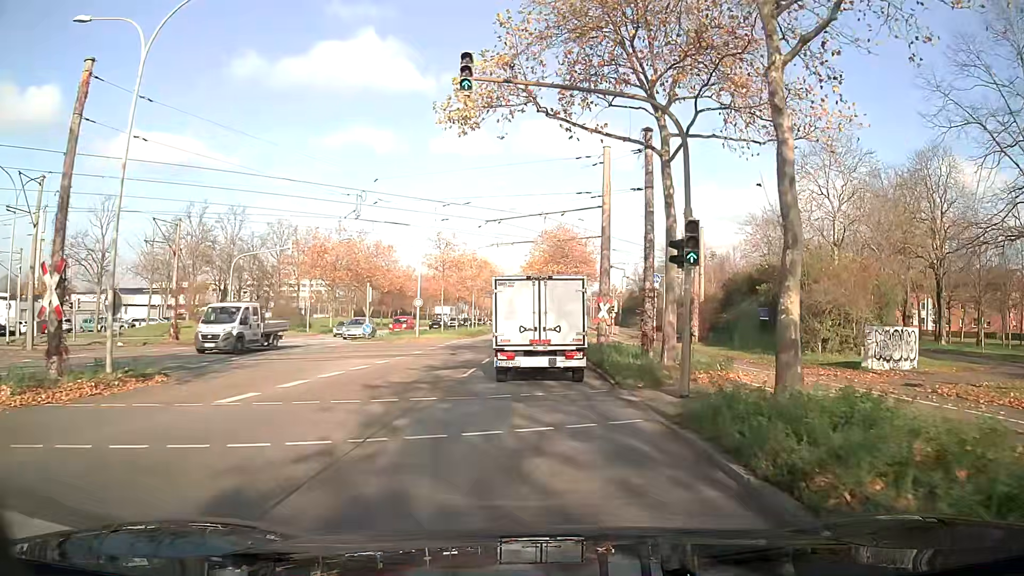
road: primary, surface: asphalt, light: Day
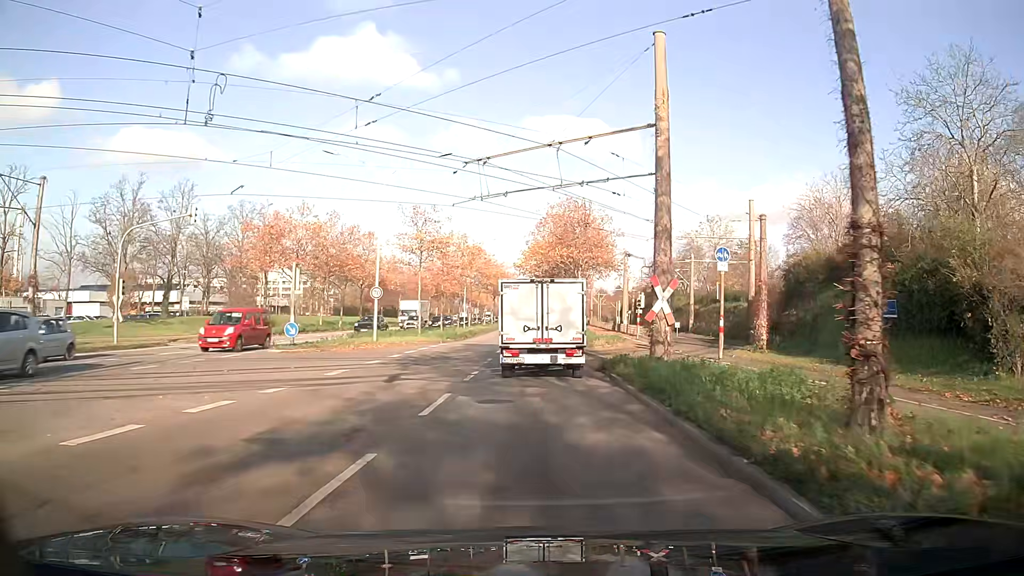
(0.0, +13.8) m; 0°
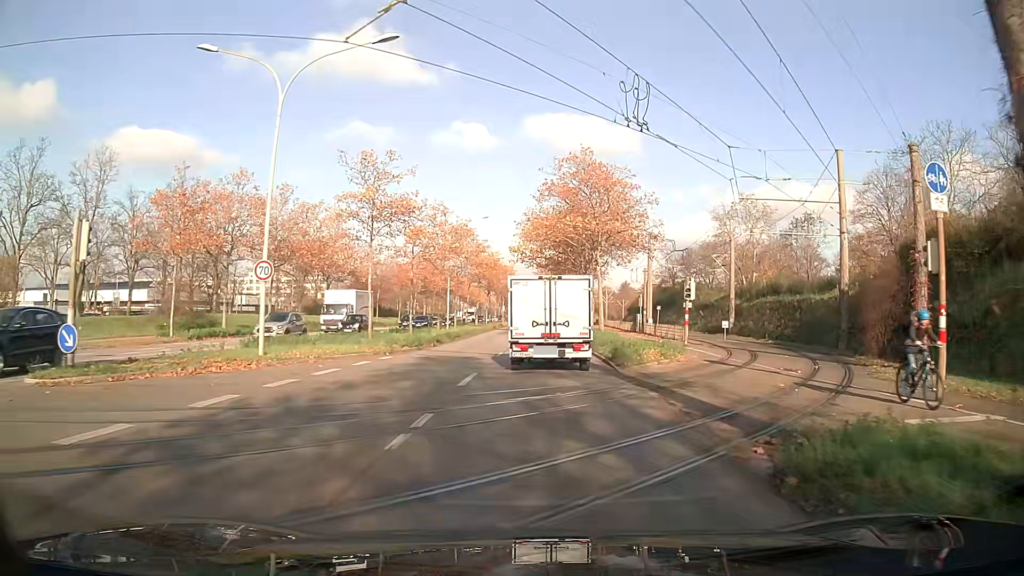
(0.0, +14.9) m; 0°
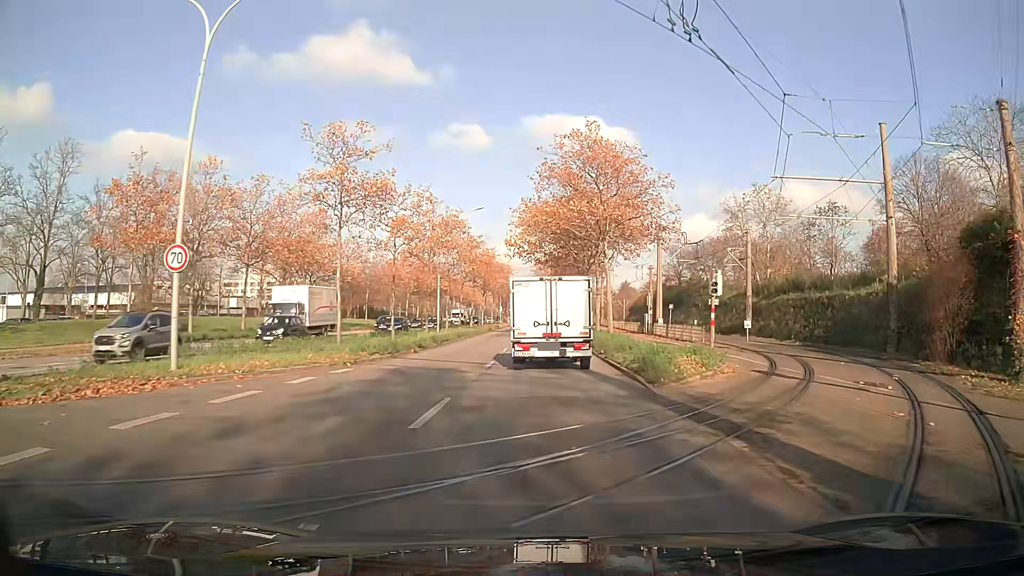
(0.0, +5.2) m; 0°
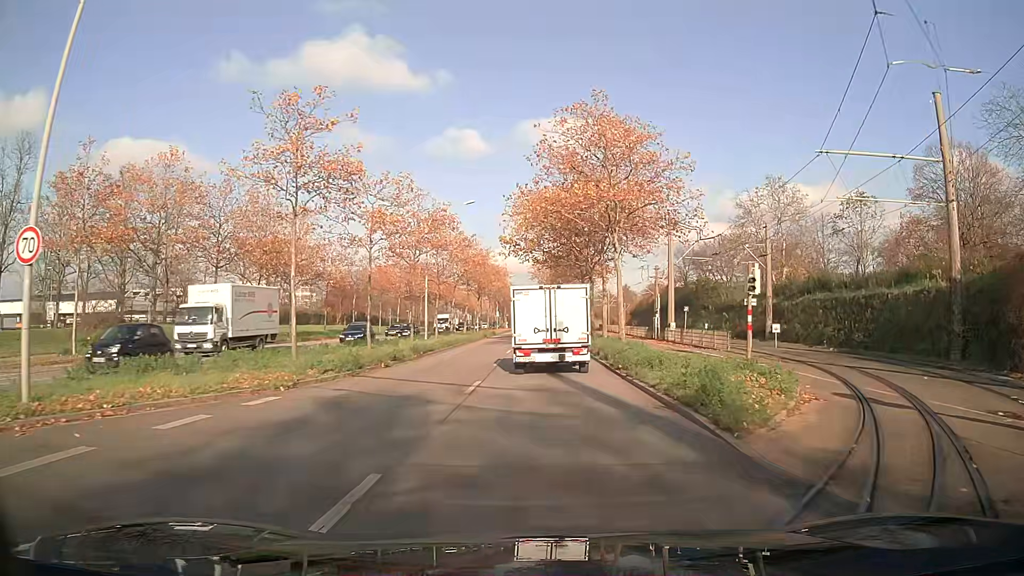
(0.0, +5.2) m; 0°
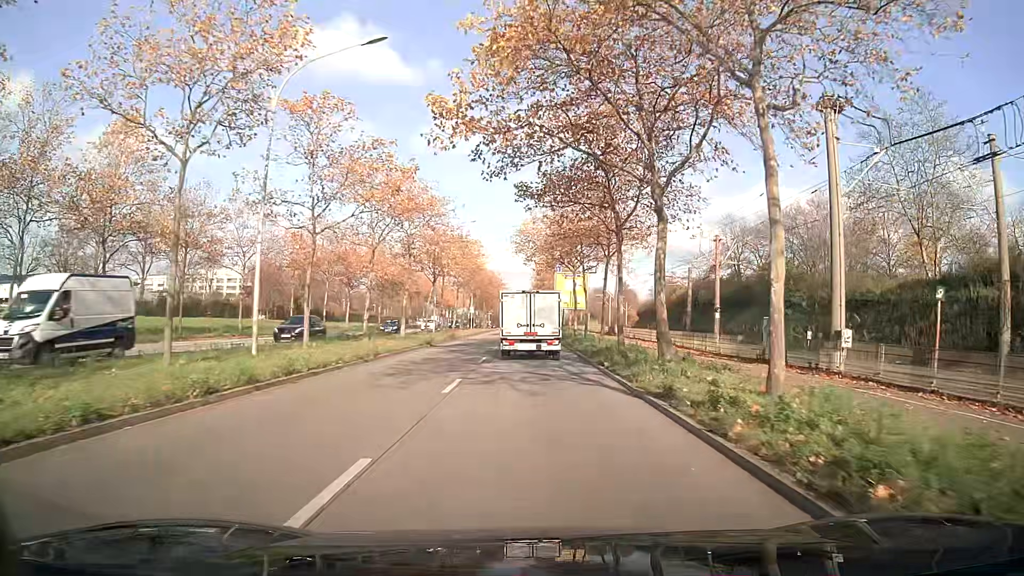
(+0.3, +28.3) m; +1°
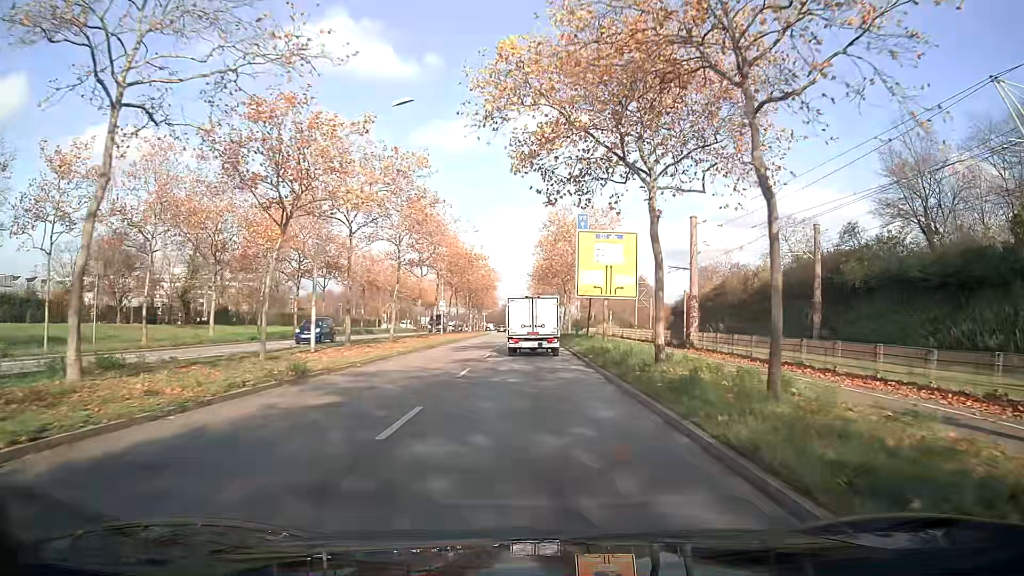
(-0.1, +32.6) m; 0°
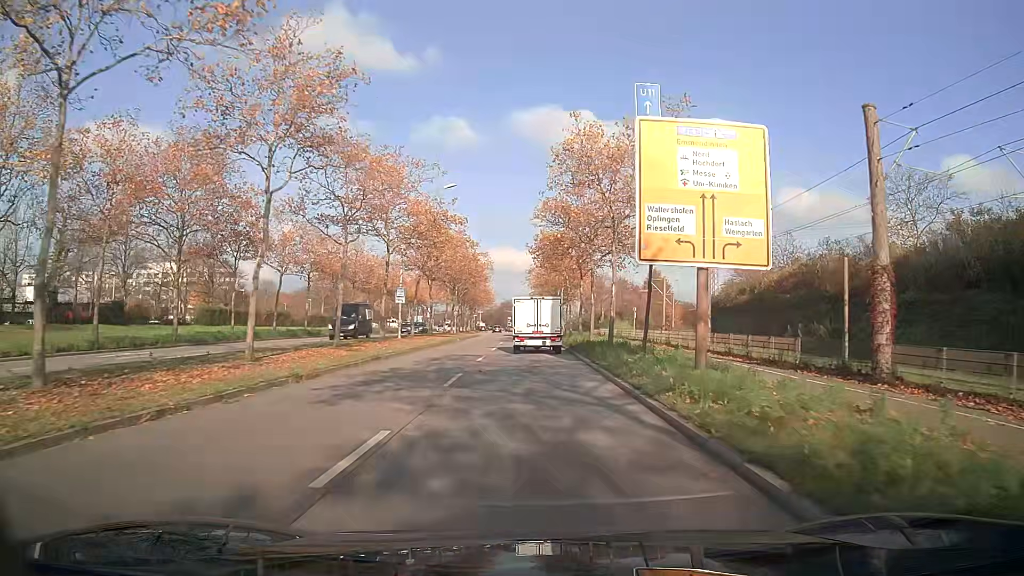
(0.0, +20.7) m; 0°
